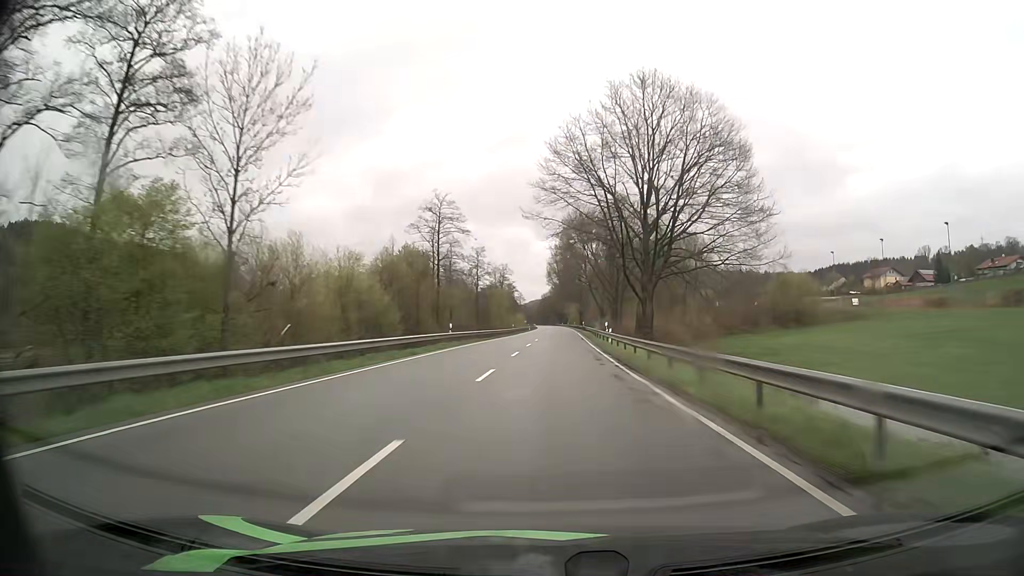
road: primary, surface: asphalt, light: Day
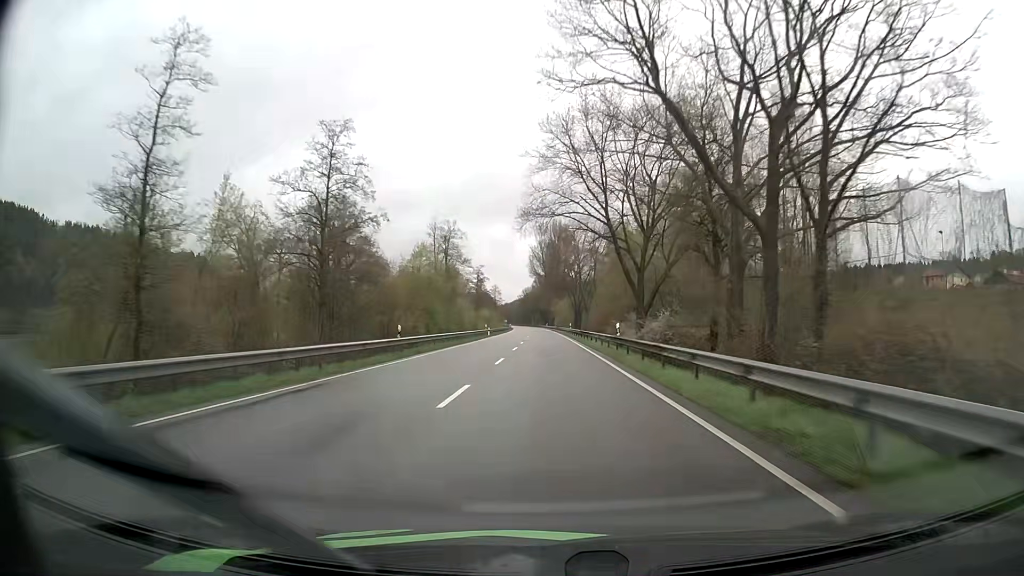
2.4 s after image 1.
(+1.0, +64.4) m; +1°
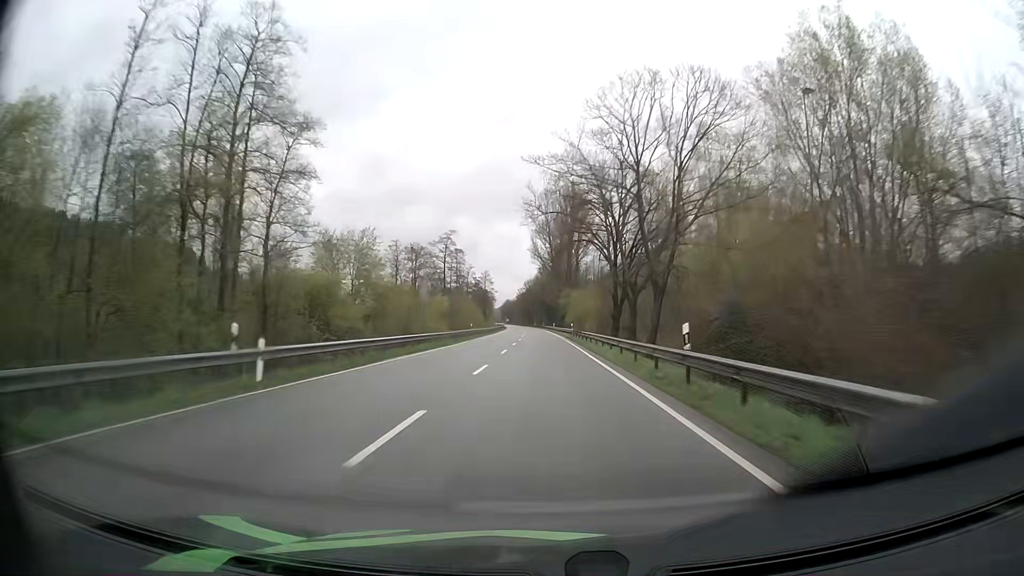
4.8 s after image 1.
(0.0, +64.4) m; 0°
(0, +10) (0, +20) (0, +30) (0, +40) (0, +50) (-1, +60) (-1, +70) (-1, +80) (-1, +90) (-2, +100) m
